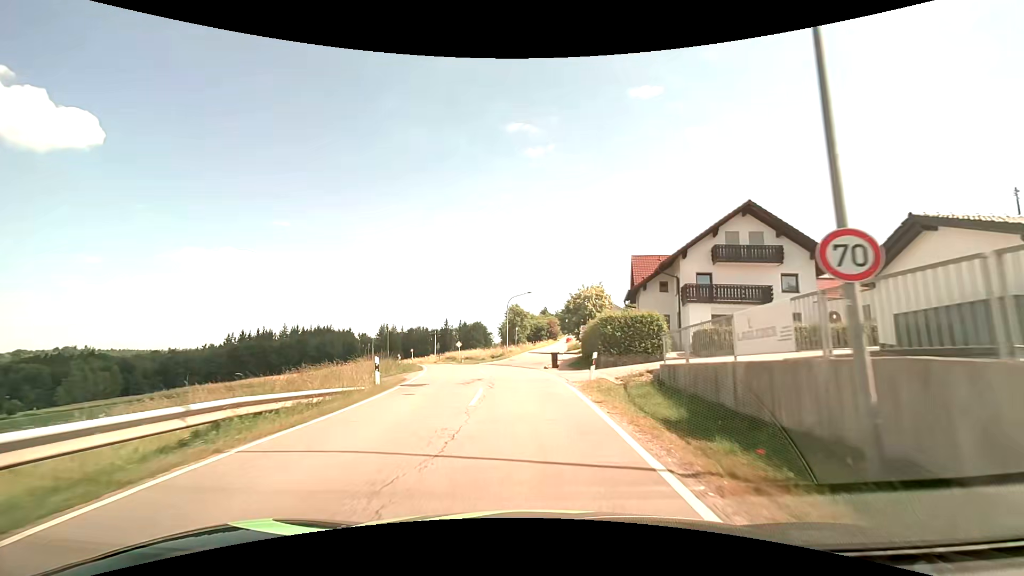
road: secondary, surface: asphalt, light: Day
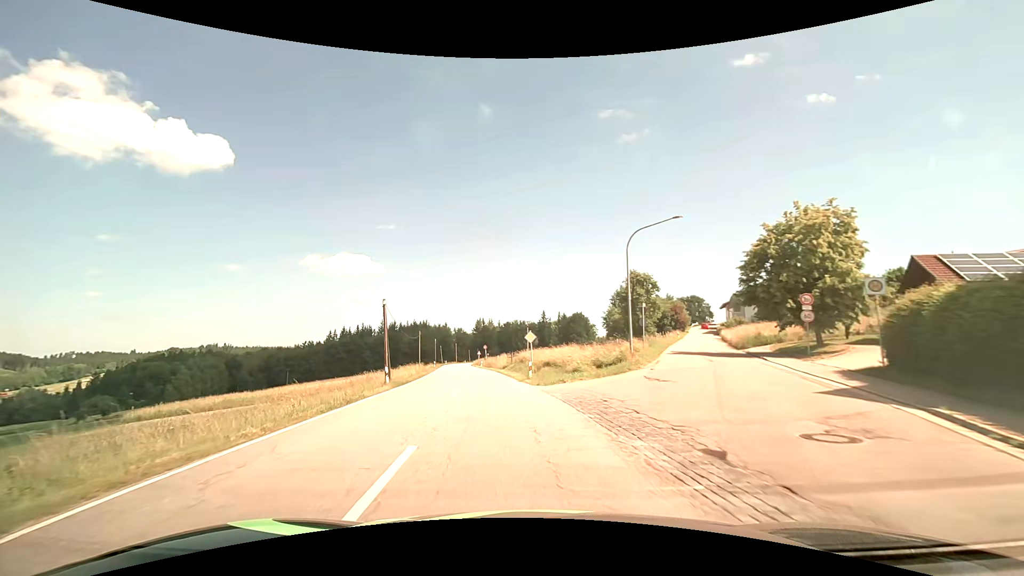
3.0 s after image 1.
(-1.7, +32.4) m; -11°
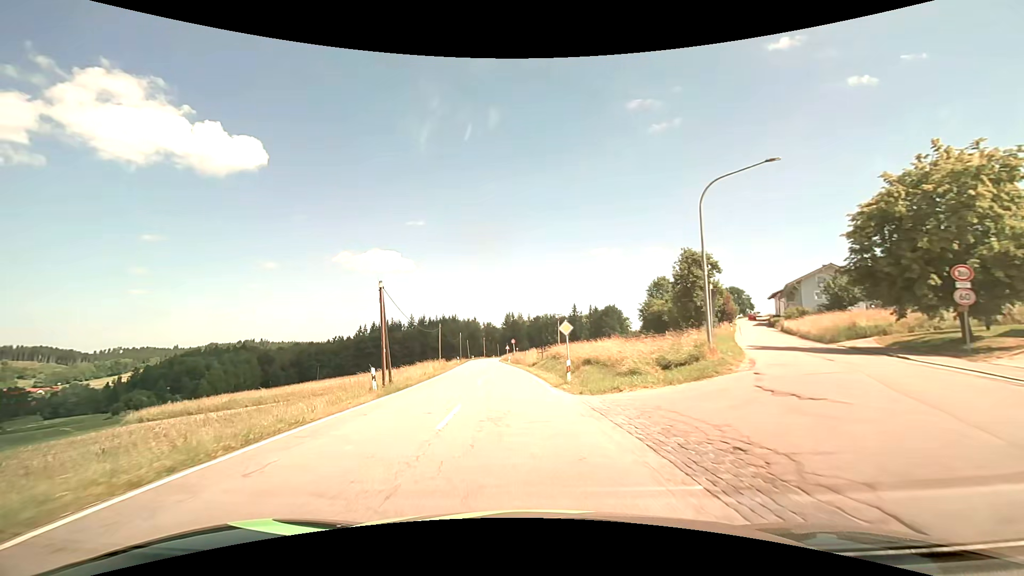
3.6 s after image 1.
(-0.2, +6.8) m; -3°
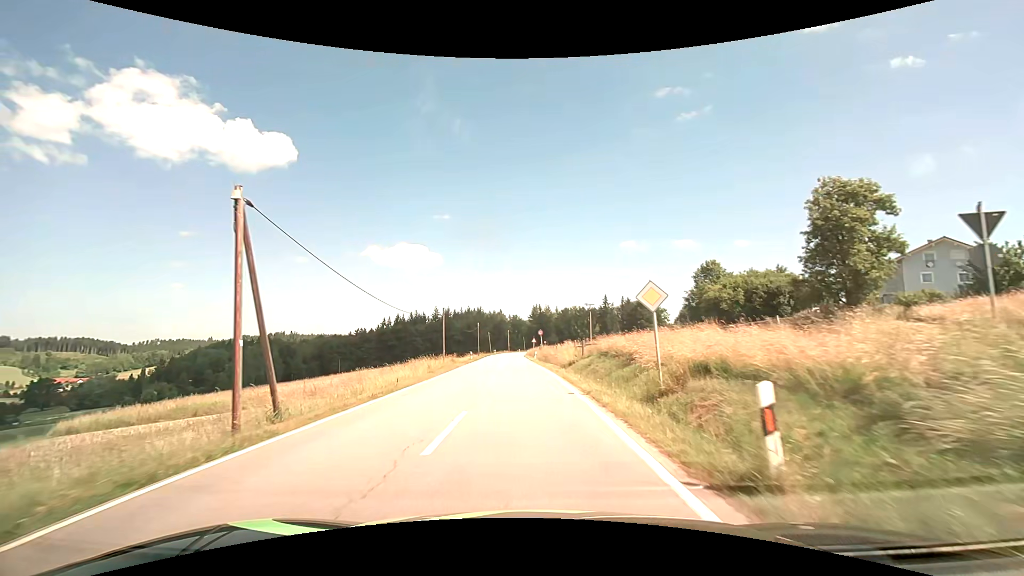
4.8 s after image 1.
(-0.5, +14.2) m; -4°
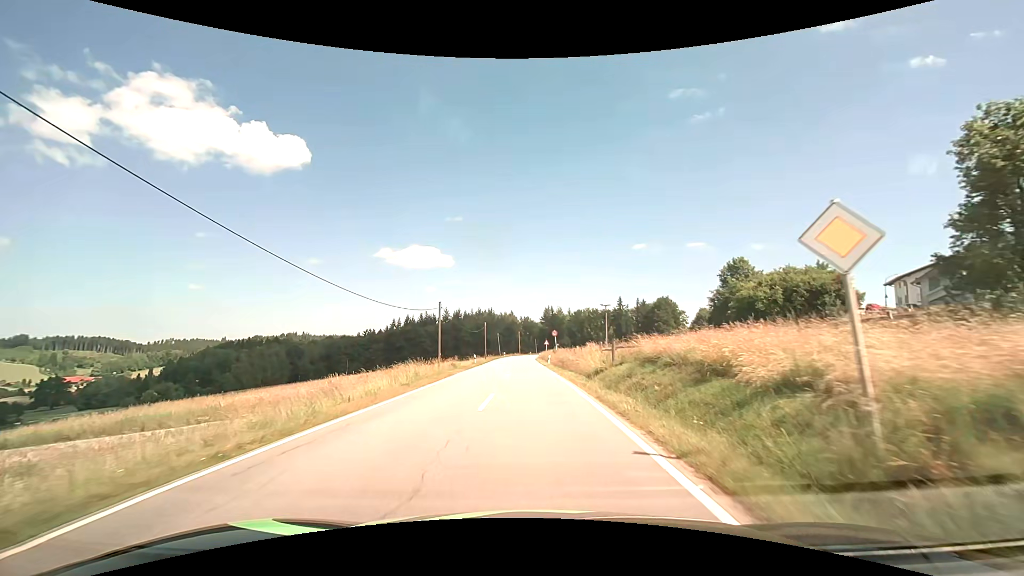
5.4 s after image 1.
(-0.1, +7.4) m; -2°
